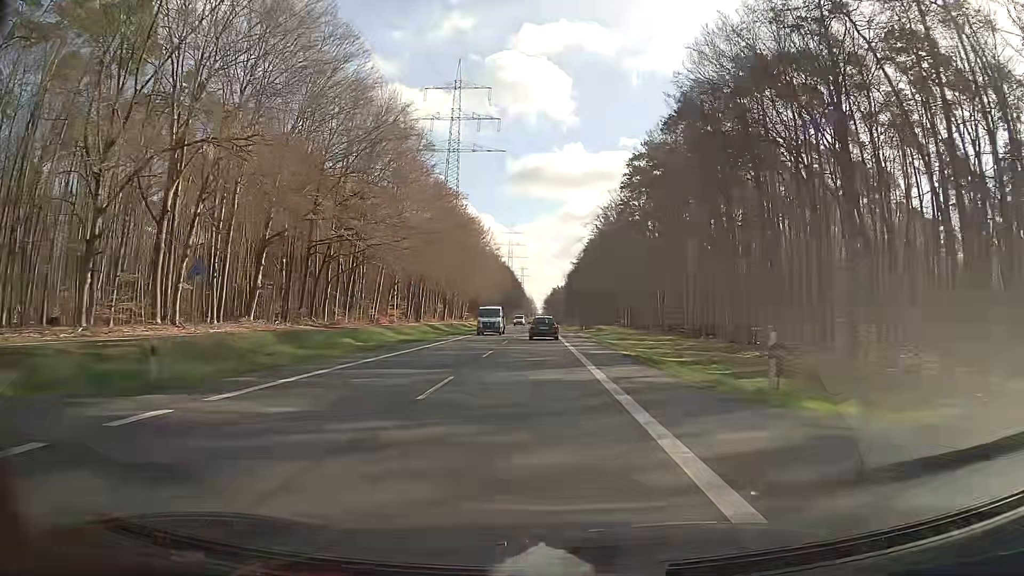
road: secondary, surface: asphalt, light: Day
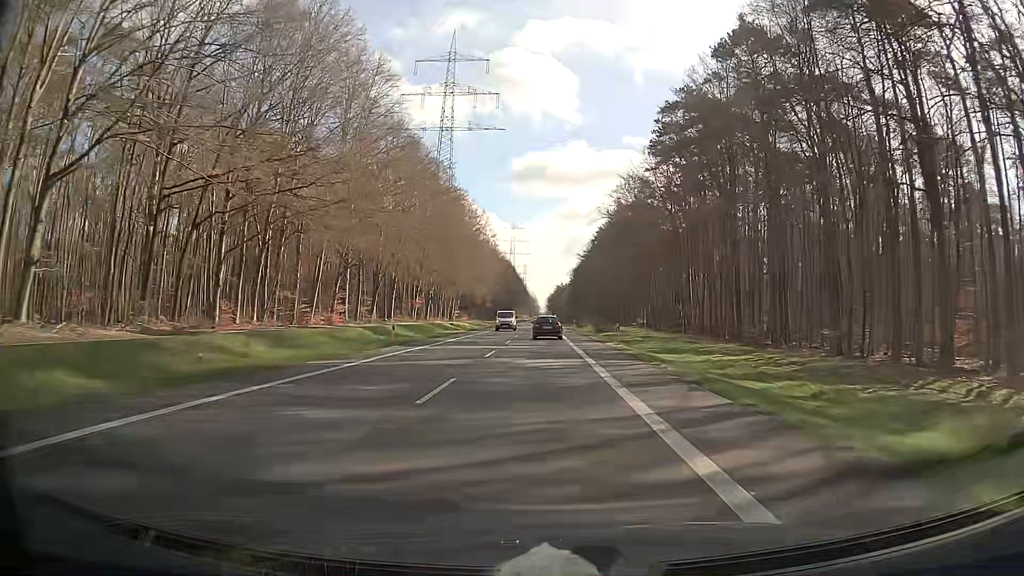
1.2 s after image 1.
(-0.1, +24.8) m; 0°
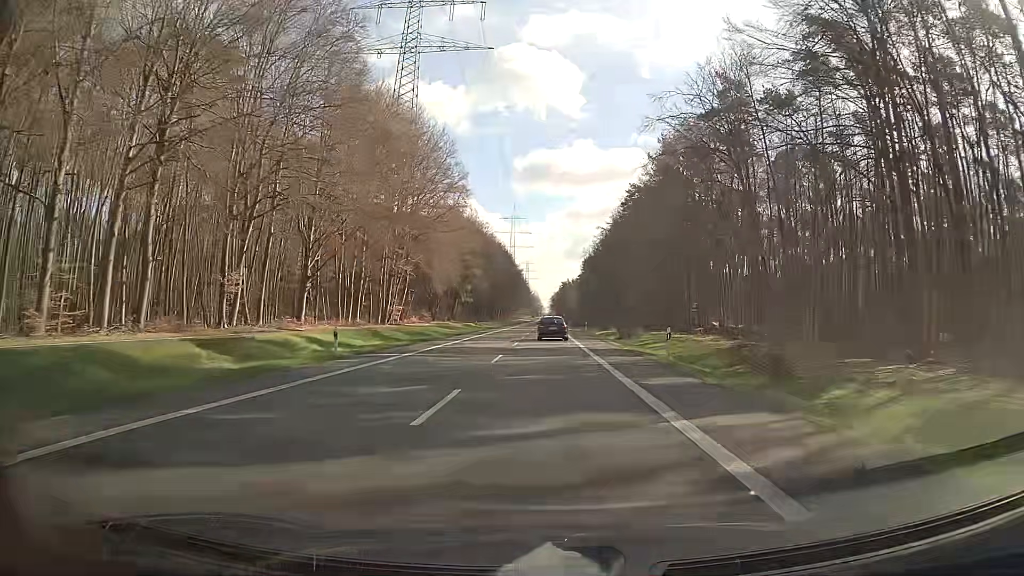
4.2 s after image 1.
(0.0, +62.2) m; 0°
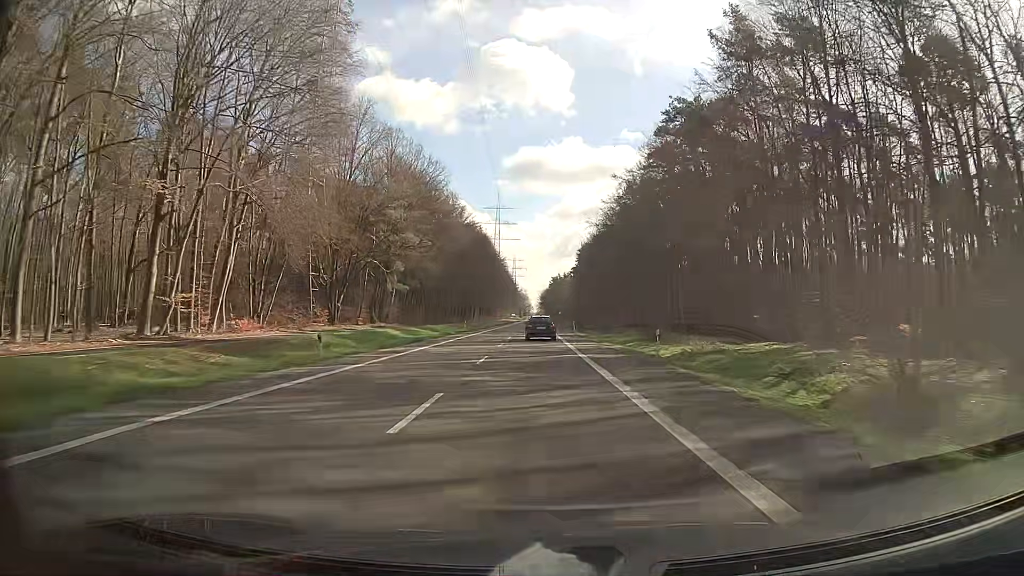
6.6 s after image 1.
(+0.2, +49.9) m; 0°
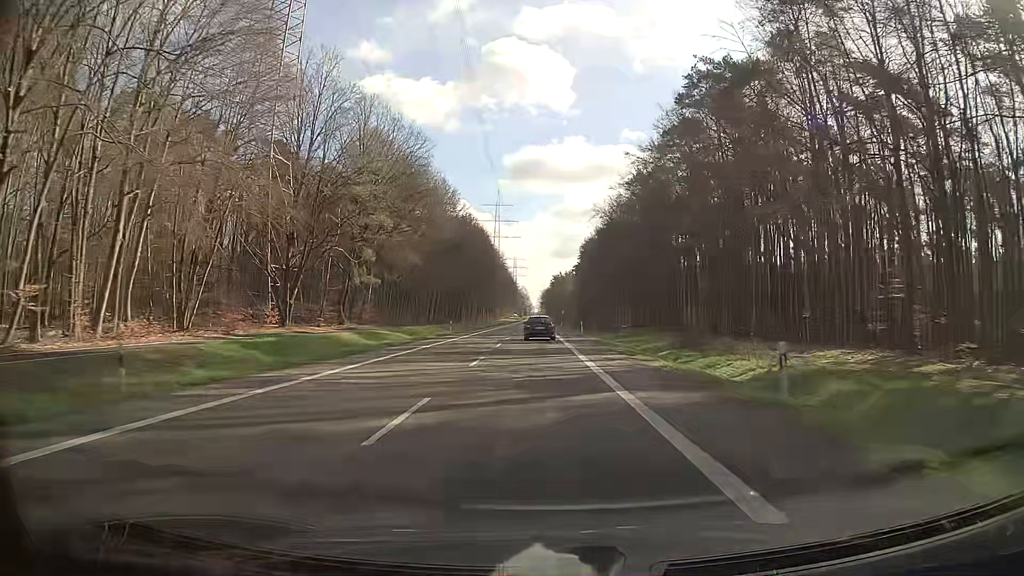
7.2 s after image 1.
(0.0, +12.5) m; 0°
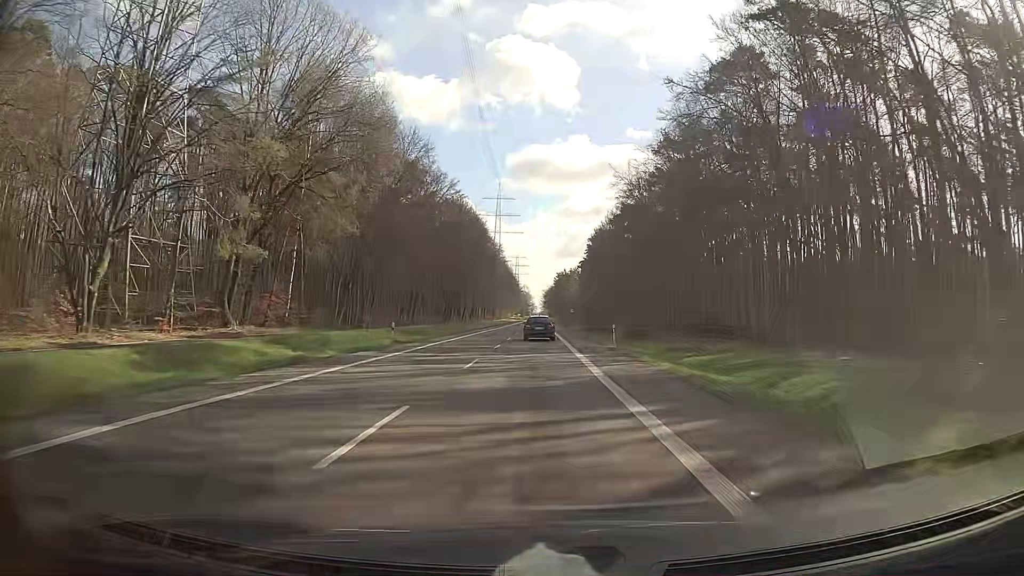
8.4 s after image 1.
(0.0, +24.9) m; 0°
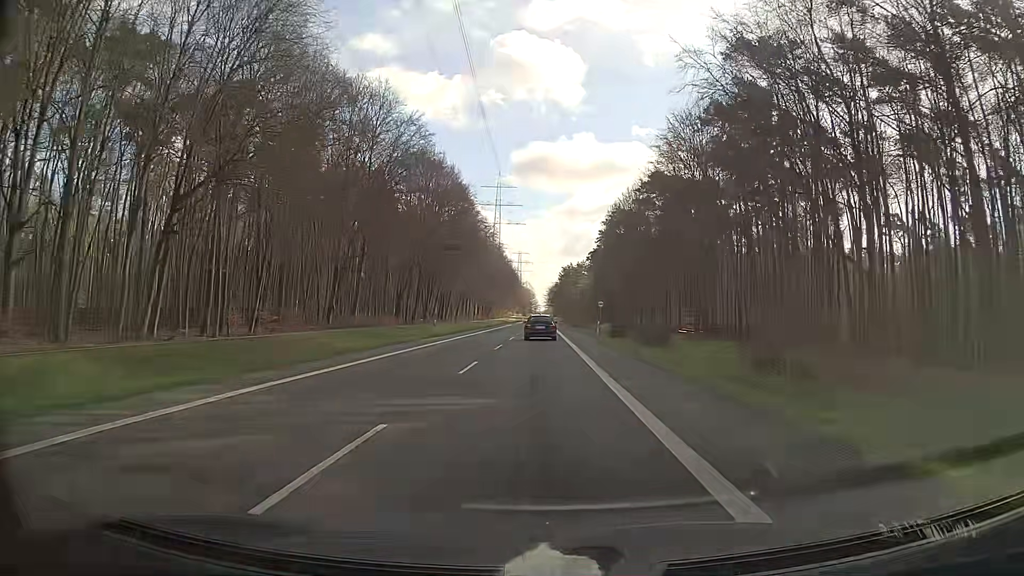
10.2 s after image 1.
(-0.1, +37.3) m; 0°
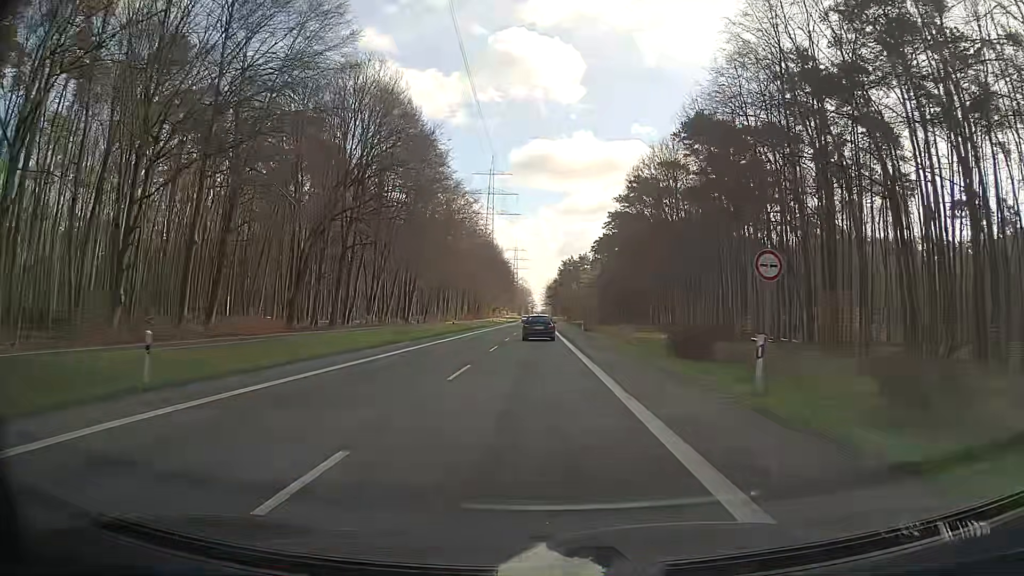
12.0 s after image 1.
(0.0, +37.0) m; 0°
(0, +10) (0, +20) (0, +30) (0, +40) (0, +50) (0, +60) (0, +70) (0, +80) (0, +90) (0, +100) m
